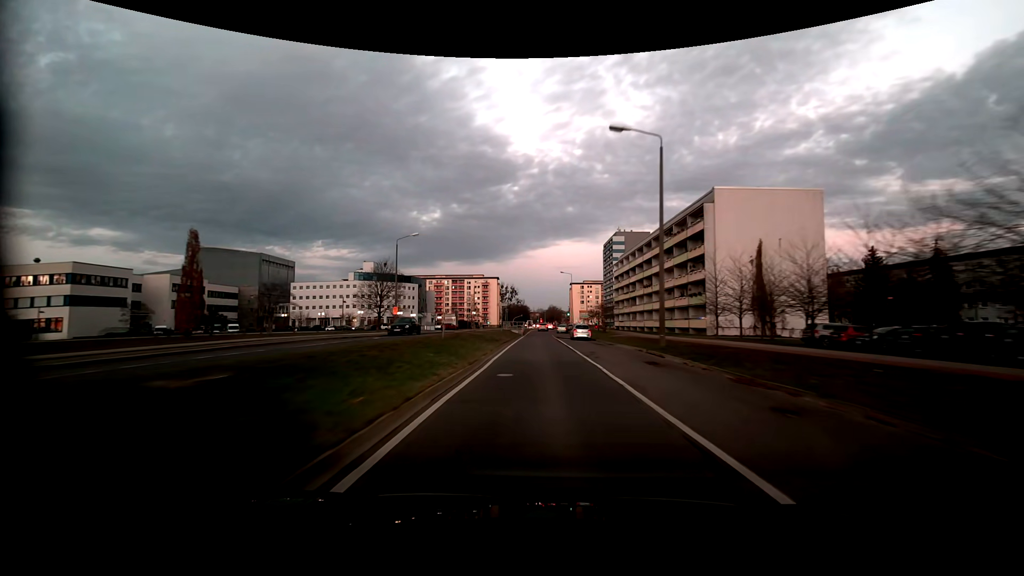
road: tertiary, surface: asphalt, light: Dusk
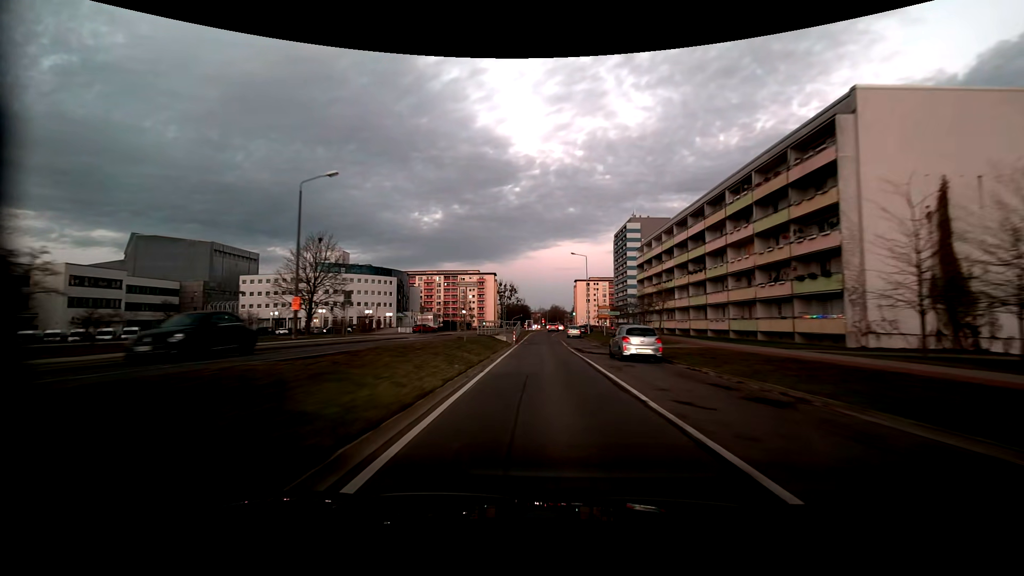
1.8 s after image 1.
(-0.2, +25.0) m; 0°
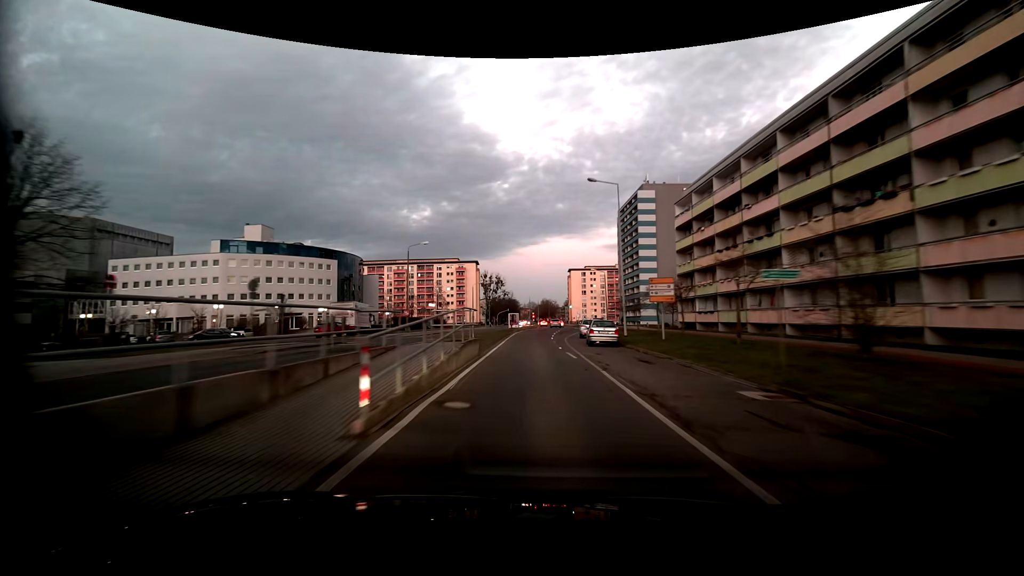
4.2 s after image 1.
(+0.1, +32.2) m; +1°
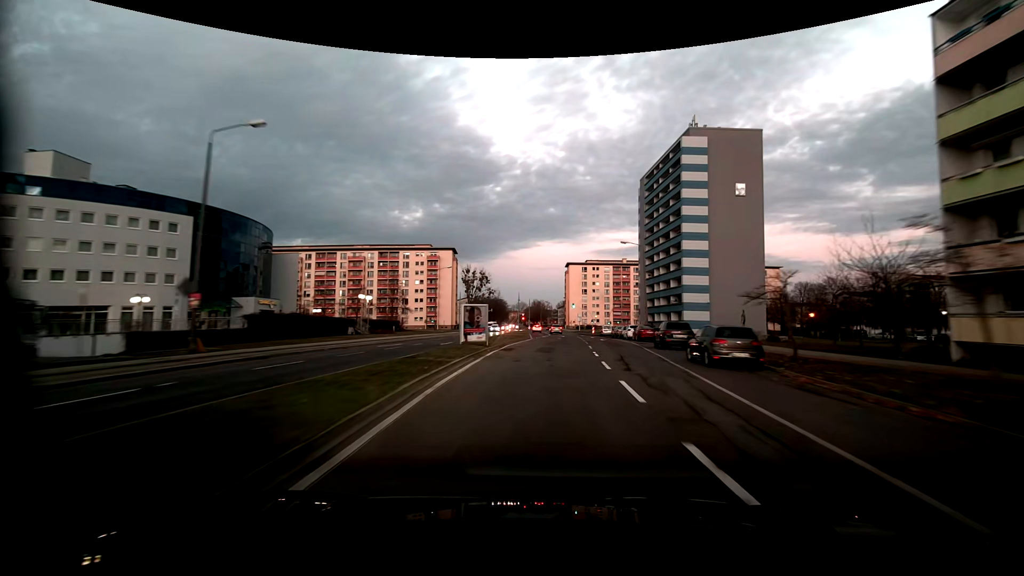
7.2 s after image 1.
(-0.4, +39.6) m; +2°
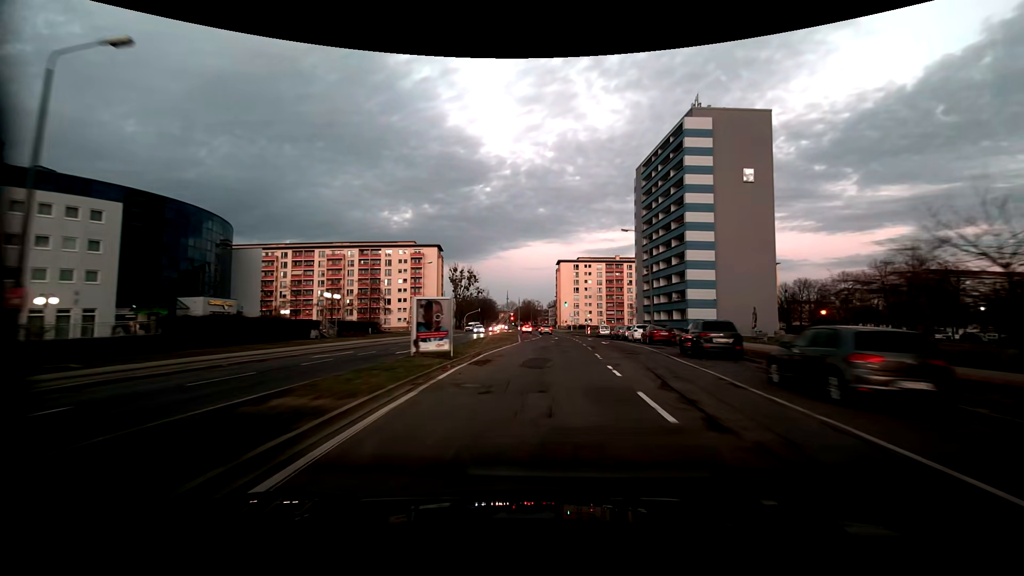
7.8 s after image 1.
(0.0, +7.9) m; +1°
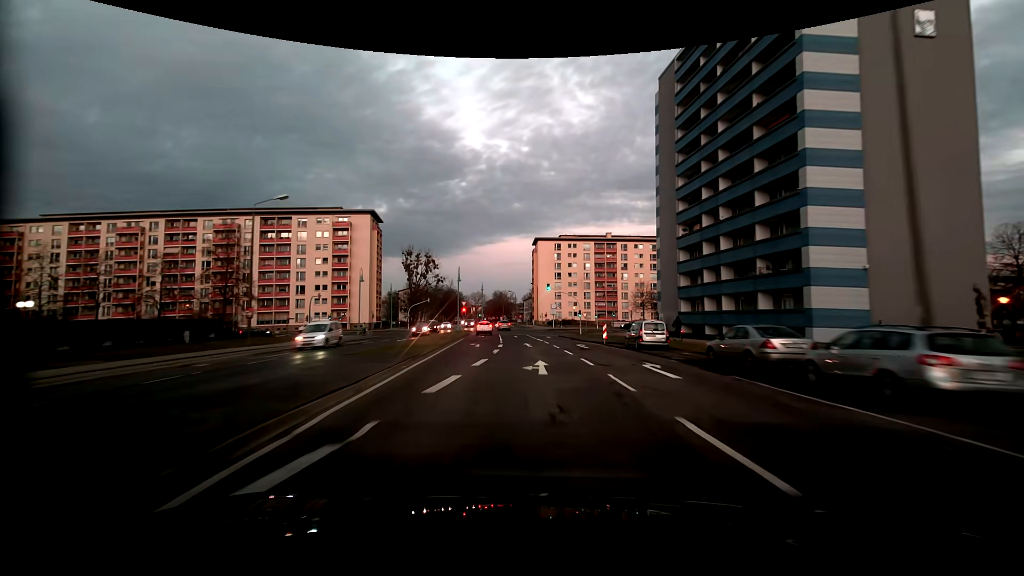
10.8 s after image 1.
(+0.9, +38.8) m; +2°
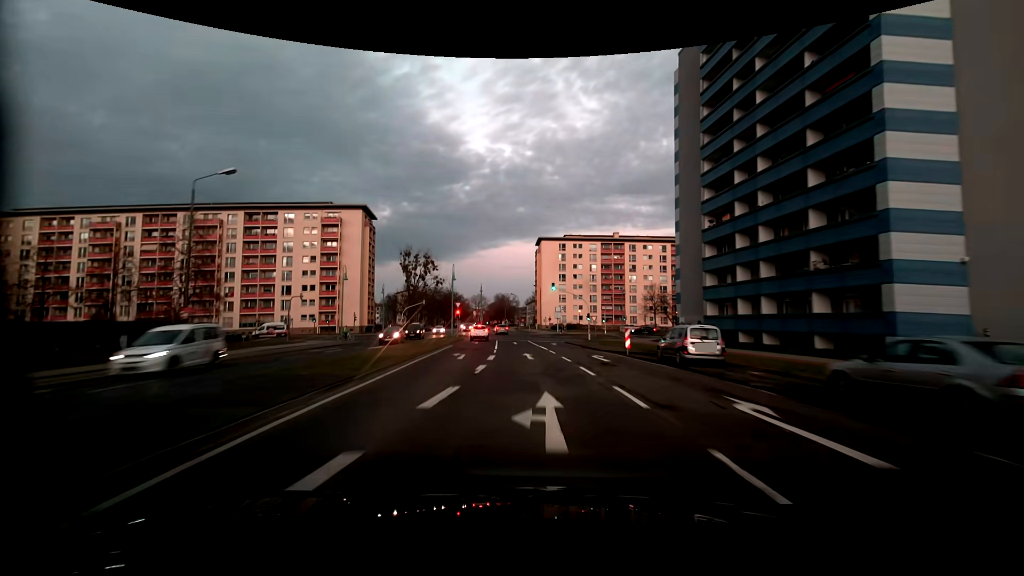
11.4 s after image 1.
(0.0, +7.5) m; 0°
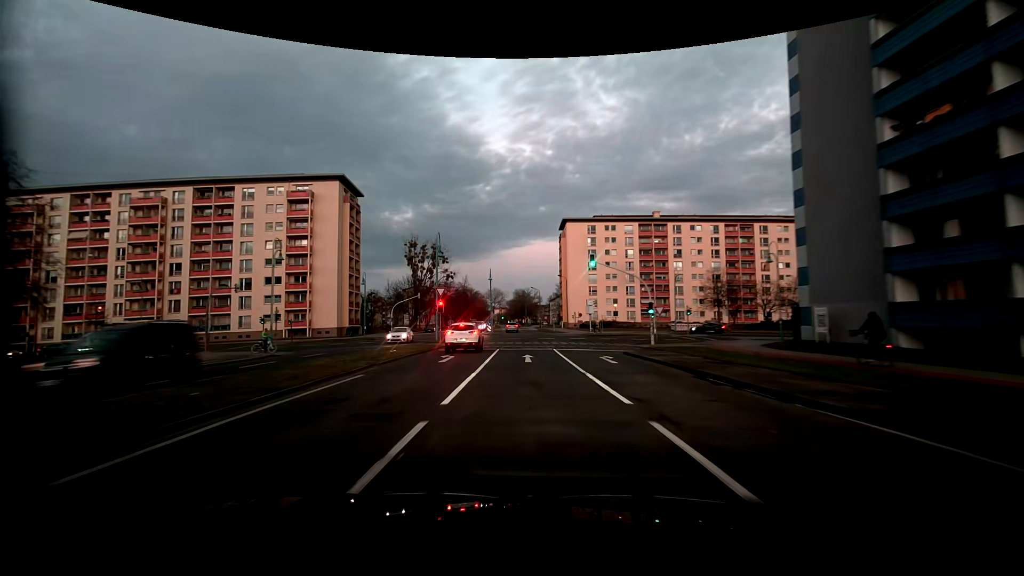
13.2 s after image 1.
(-0.5, +22.5) m; -3°
(0, +10) (0, +20) (-1, +30) (-1, +40) (-2, +50) (-3, +60) (-4, +70) (-4, +80) (-5, +90) (-6, +100) m
